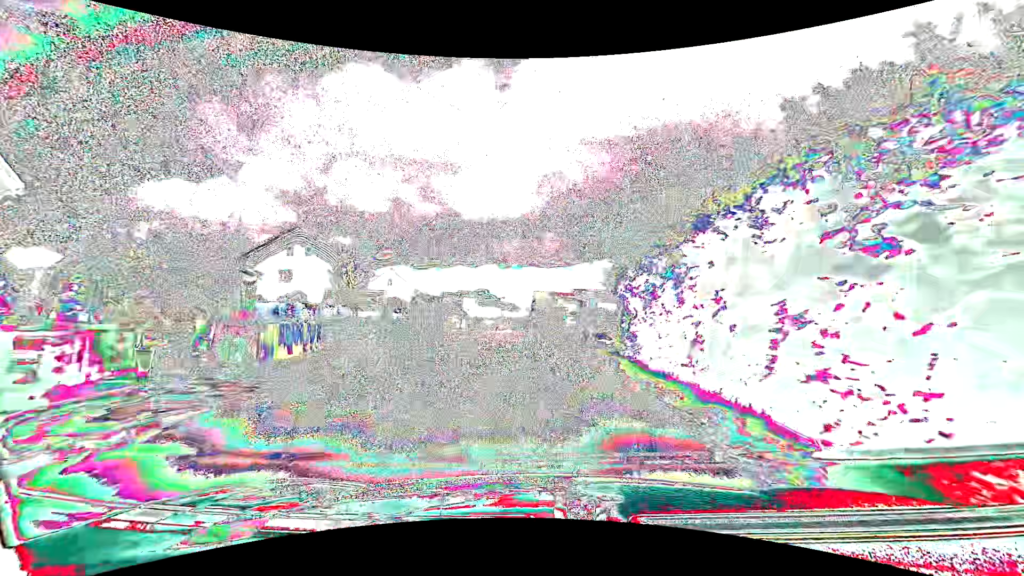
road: tertiary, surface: asphalt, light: Day
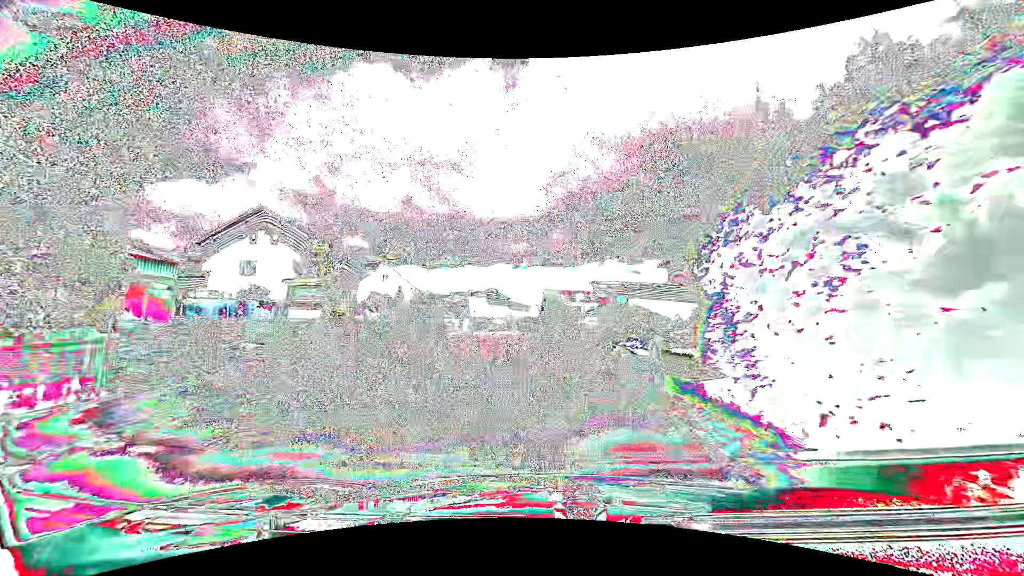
(-0.1, +8.4) m; -2°
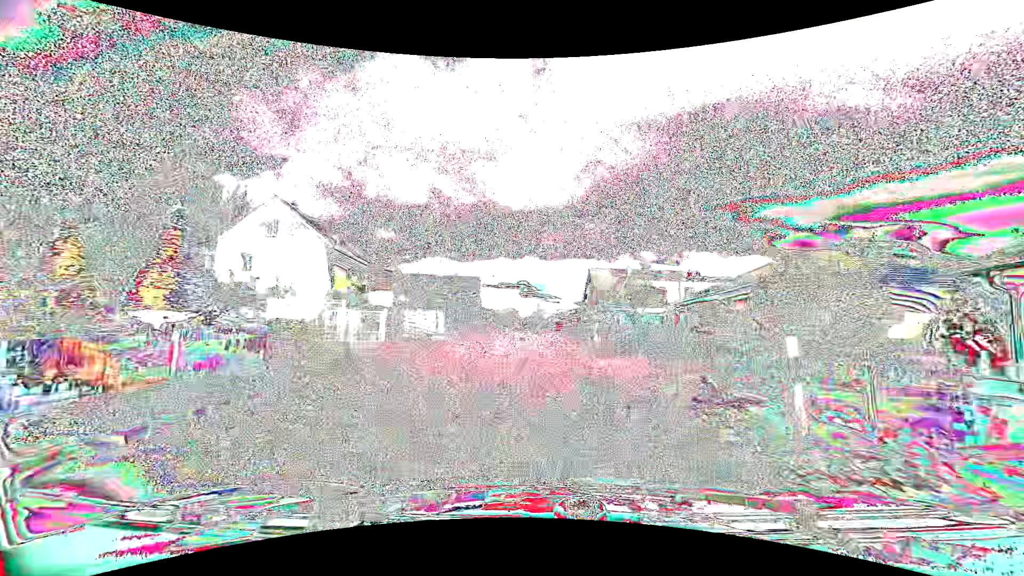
(-1.6, +42.4) m; -3°
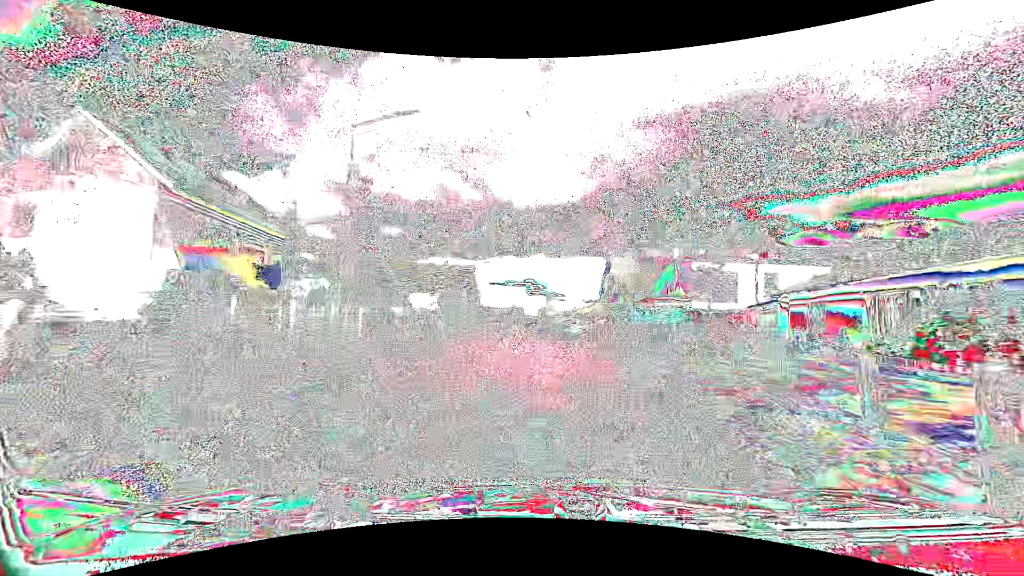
(-0.2, +17.1) m; -1°
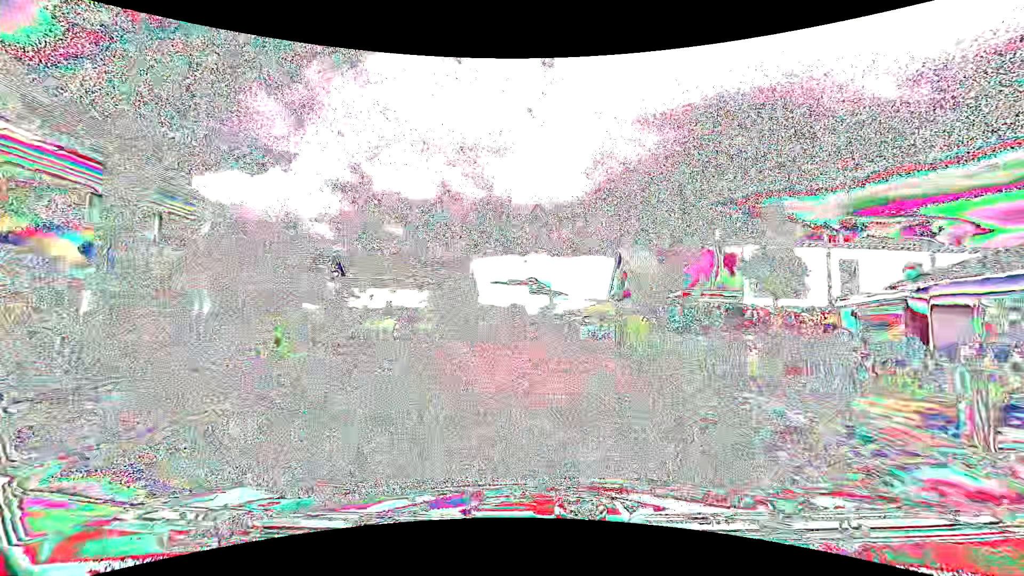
(0.0, +8.6) m; 0°
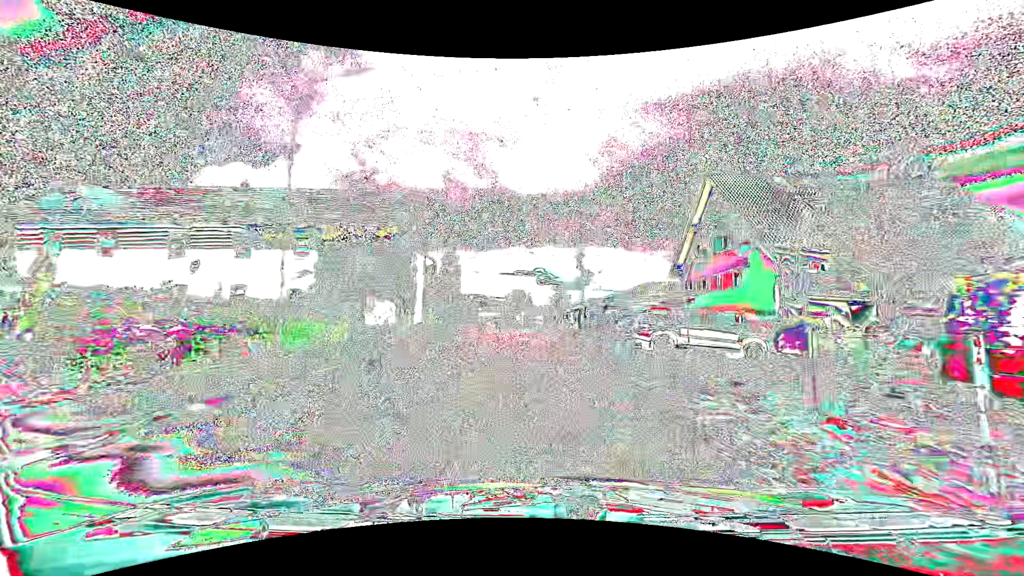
(-0.2, +34.5) m; -1°
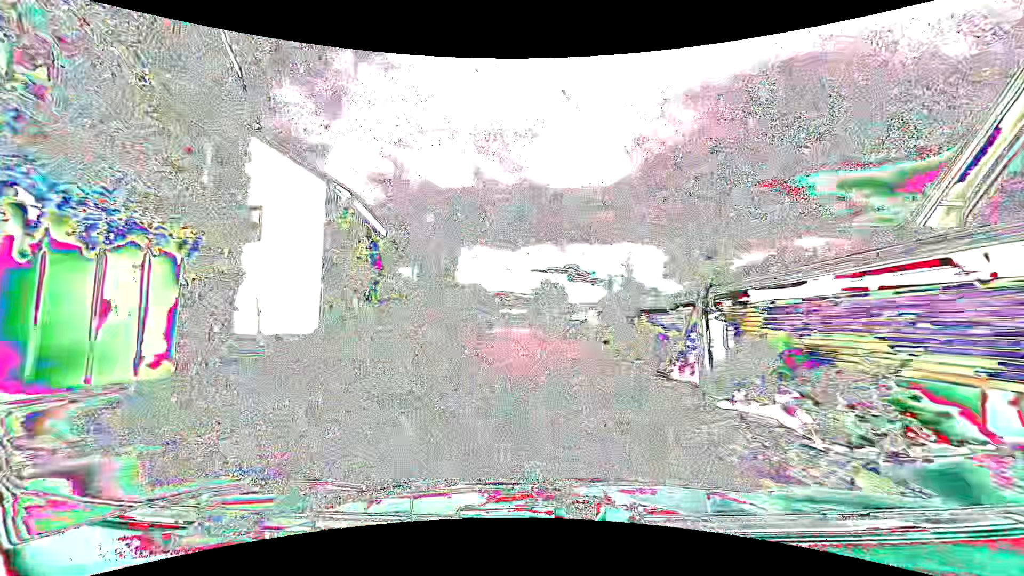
(-0.7, +26.1) m; -4°
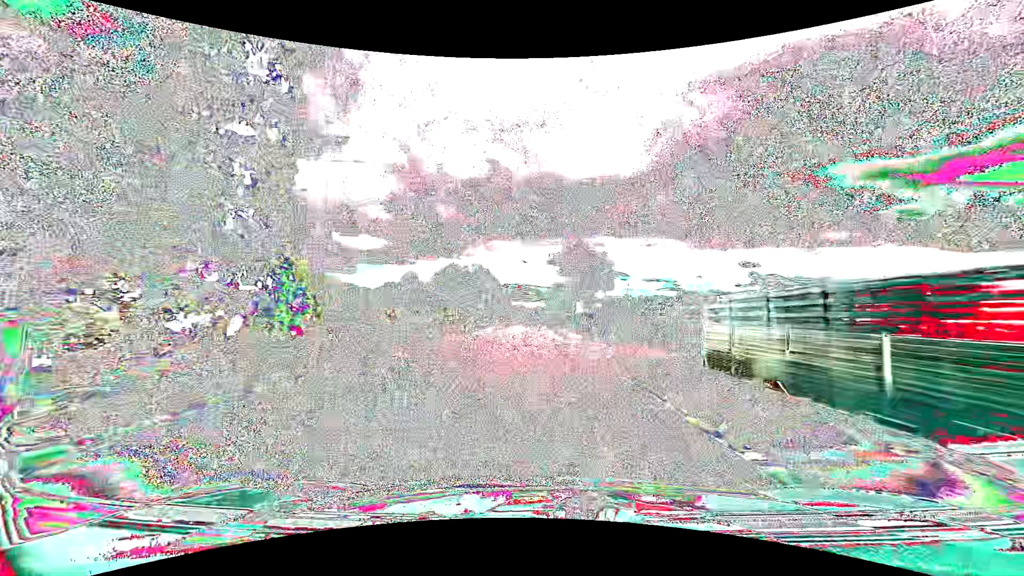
(-0.6, +34.5) m; -2°
(0, +10) (0, +20) (0, +30) (0, +40) (0, +50) (0, +60) (0, +70) (-1, +80) (-1, +90) (-1, +100) m
